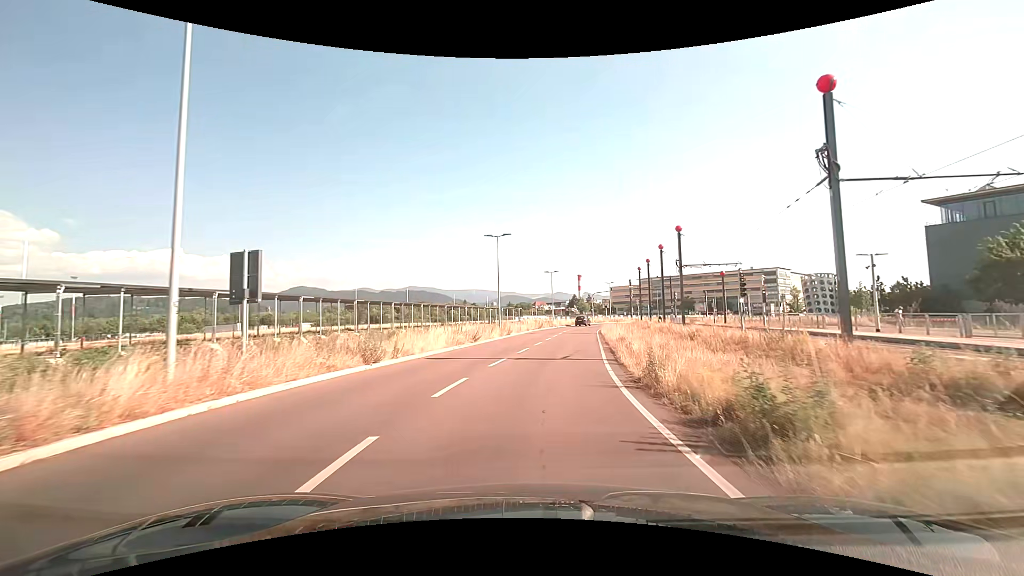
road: secondary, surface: asphalt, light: Day
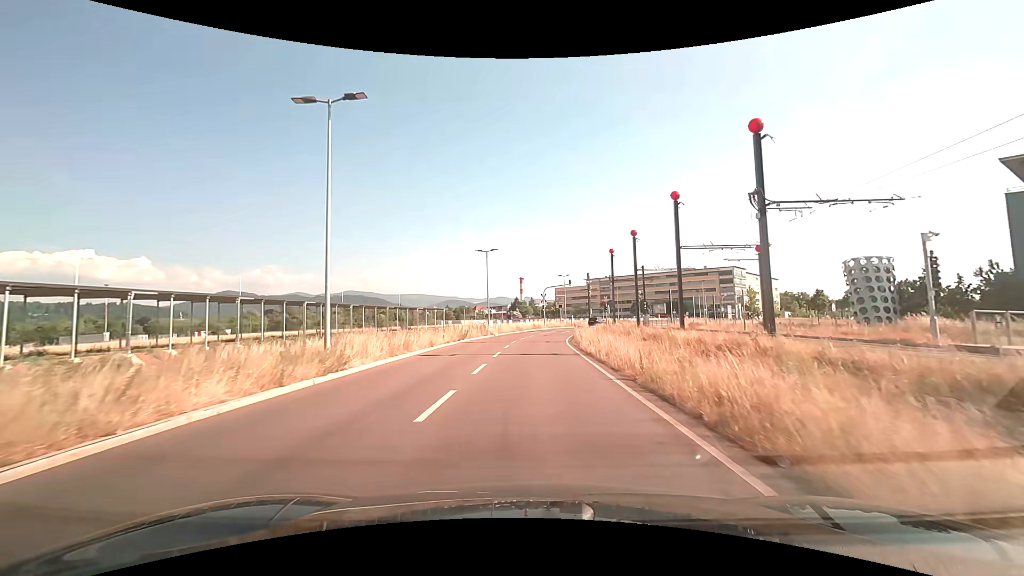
(+1.7, +25.9) m; +7°
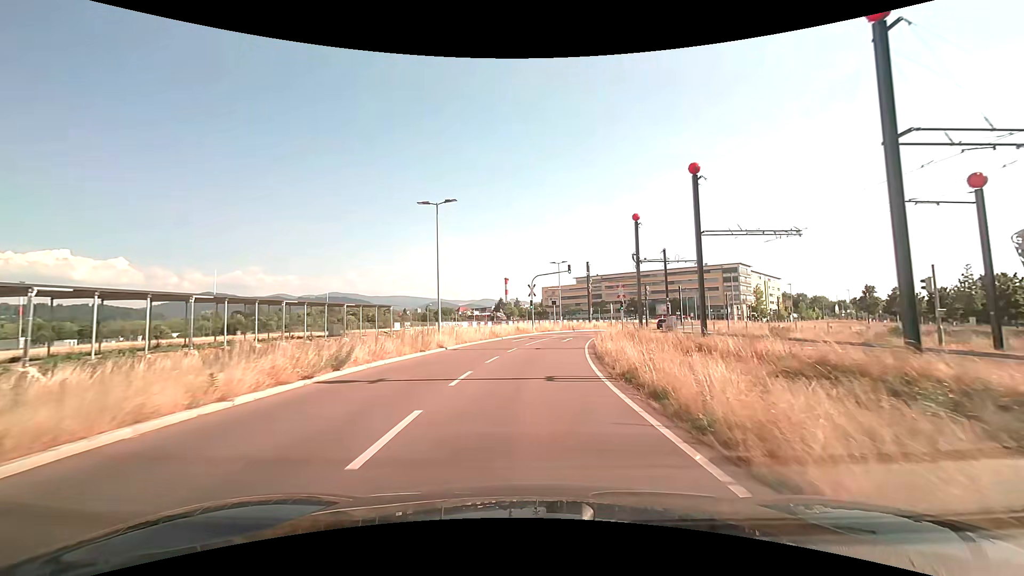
(+0.3, +20.1) m; +2°
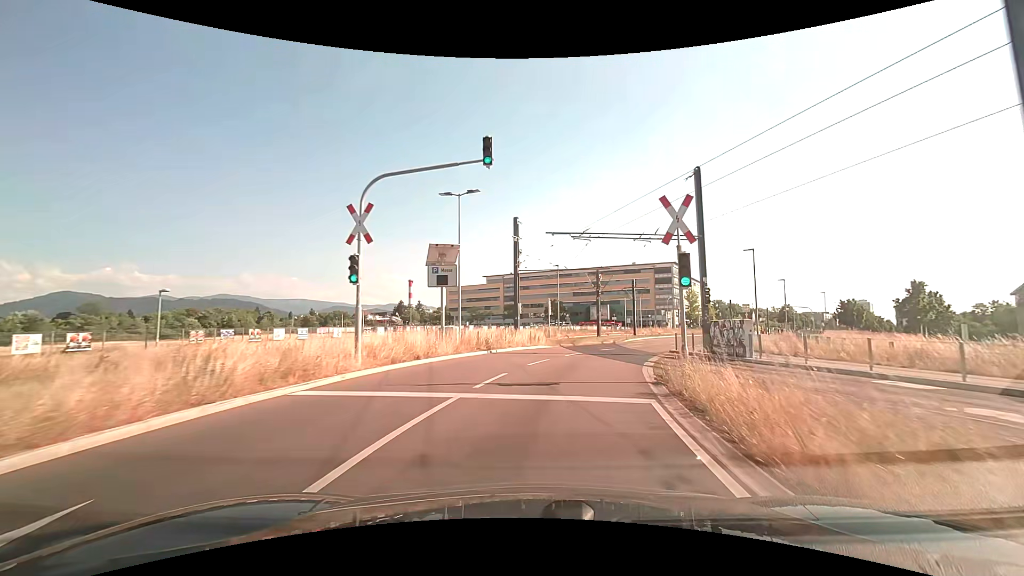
(+2.4, +34.3) m; +10°
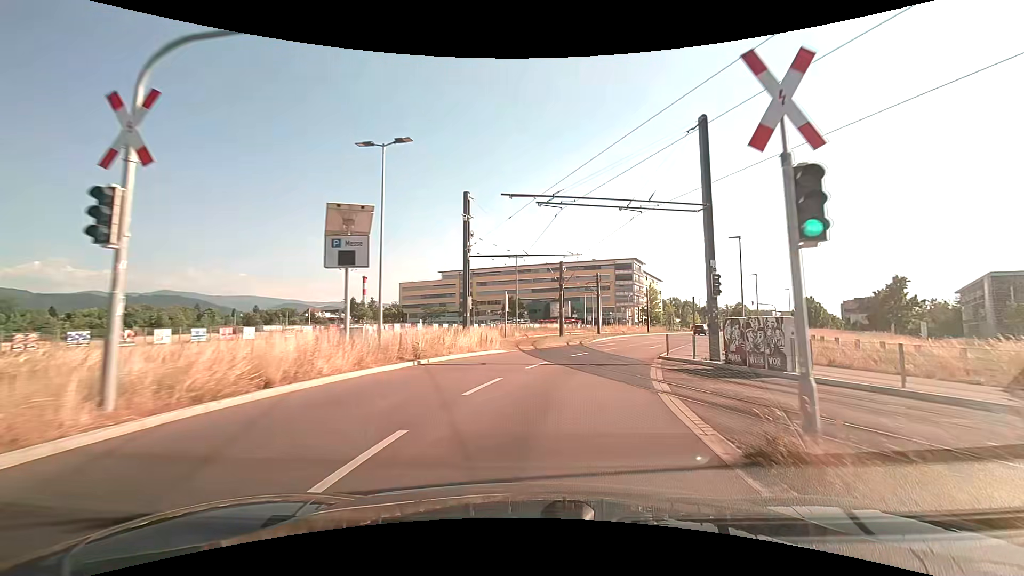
(+0.3, +6.9) m; +5°
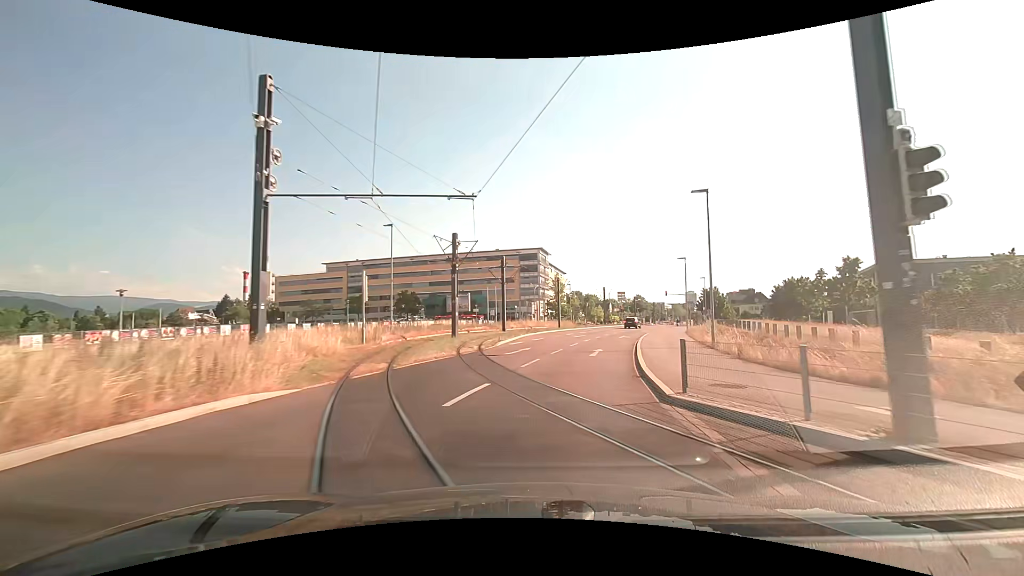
(+1.4, +13.9) m; +11°
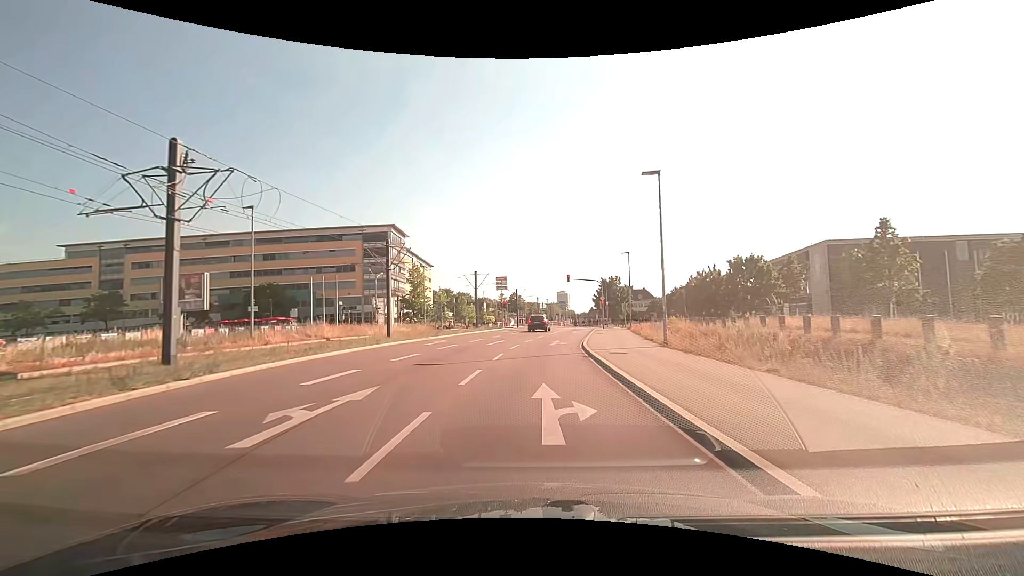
(+5.2, +34.0) m; +14°
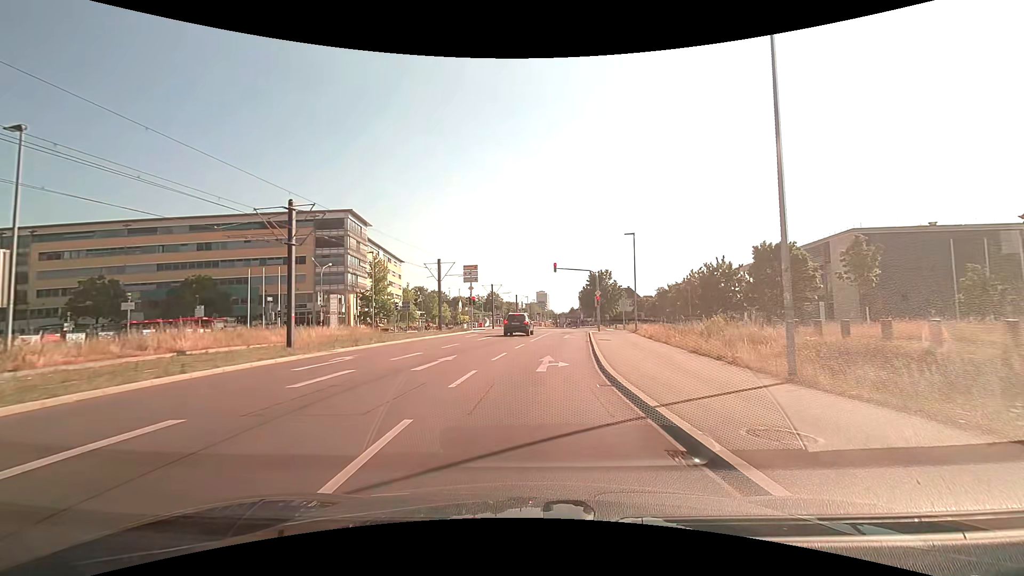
(+0.2, +12.4) m; +2°
